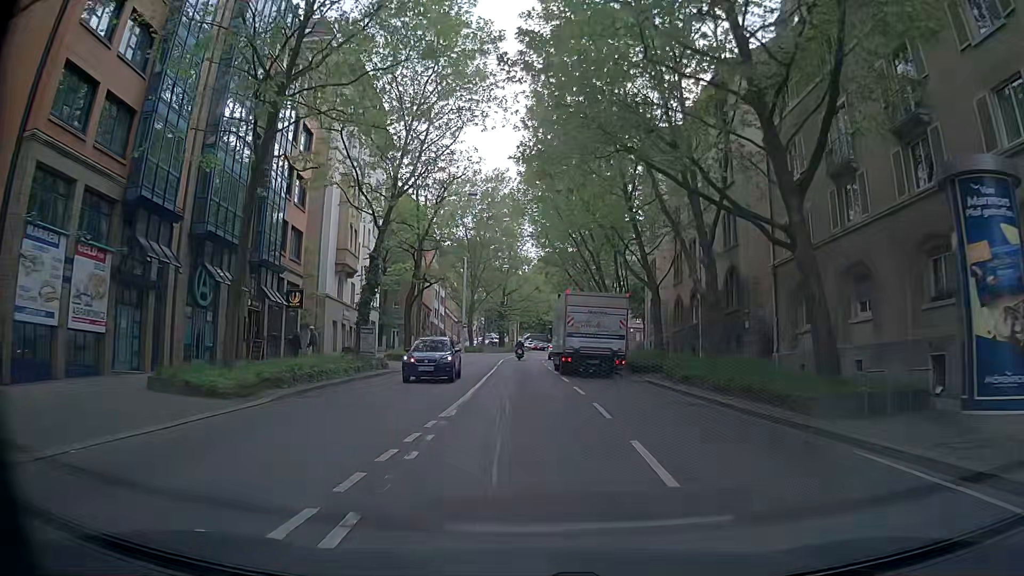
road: secondary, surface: asphalt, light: Day
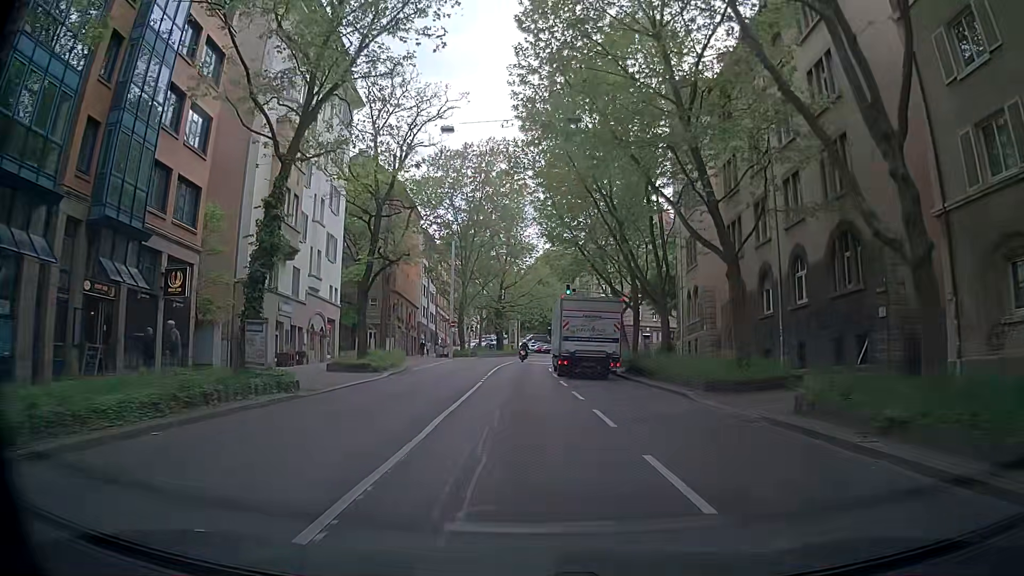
(+0.1, +13.1) m; +1°
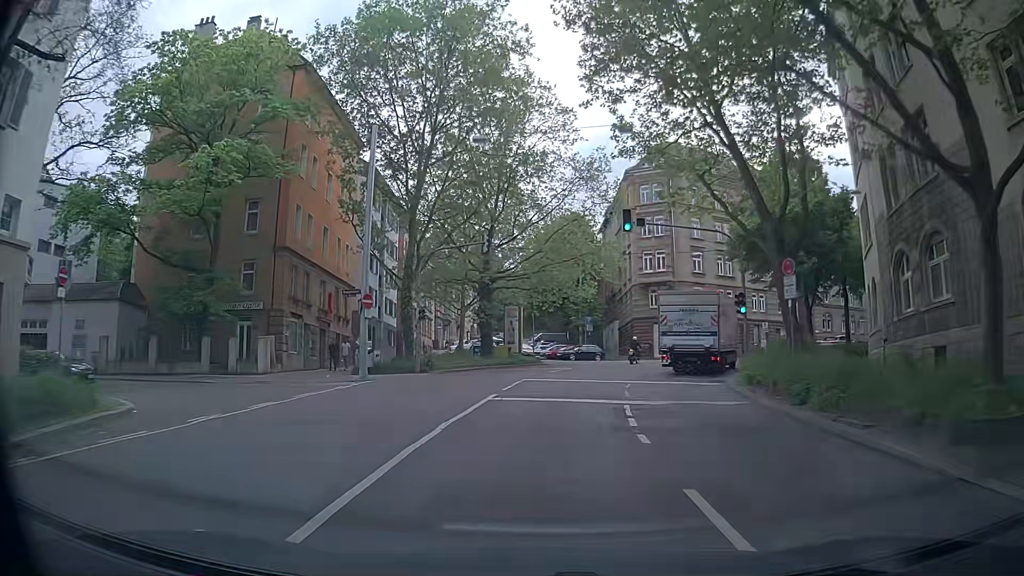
(-0.4, +32.6) m; -1°
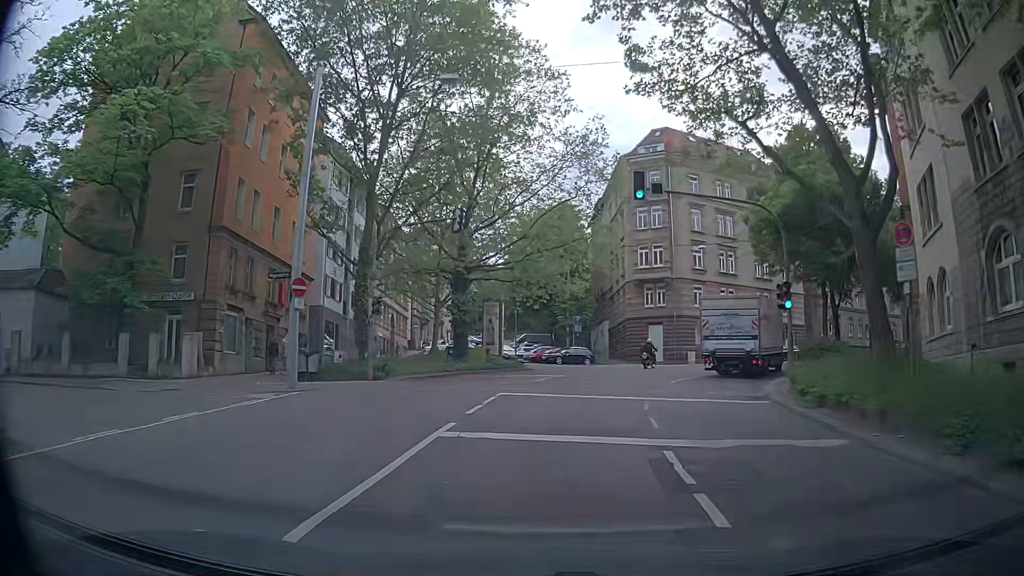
(+0.2, +6.2) m; +1°
